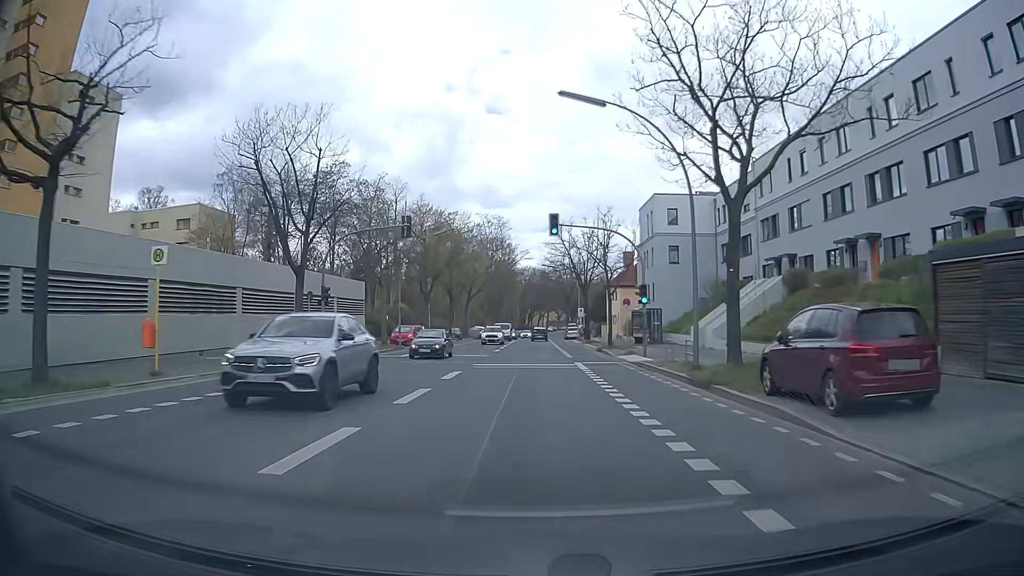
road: secondary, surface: asphalt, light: Day
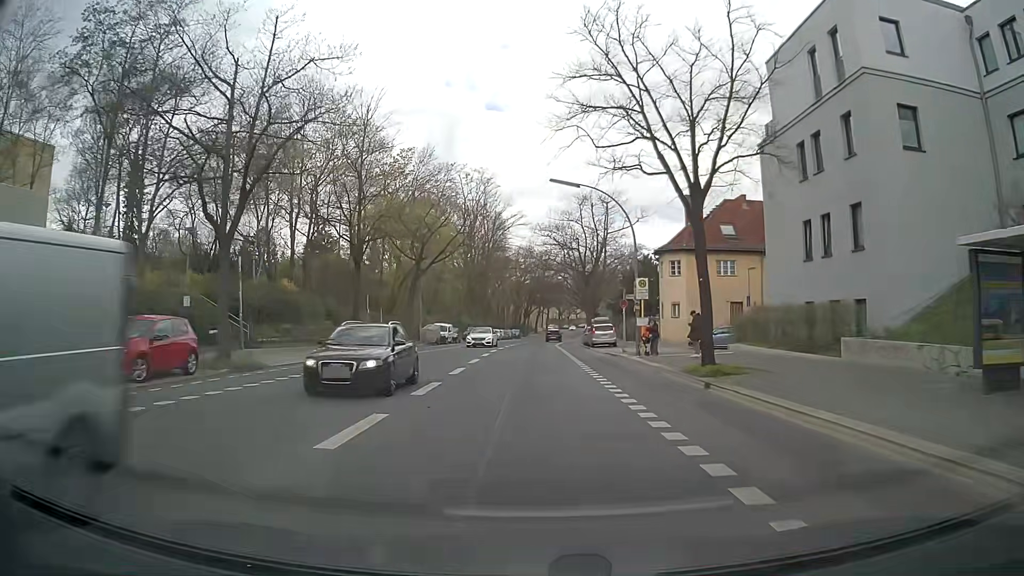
(0.0, +39.1) m; 0°
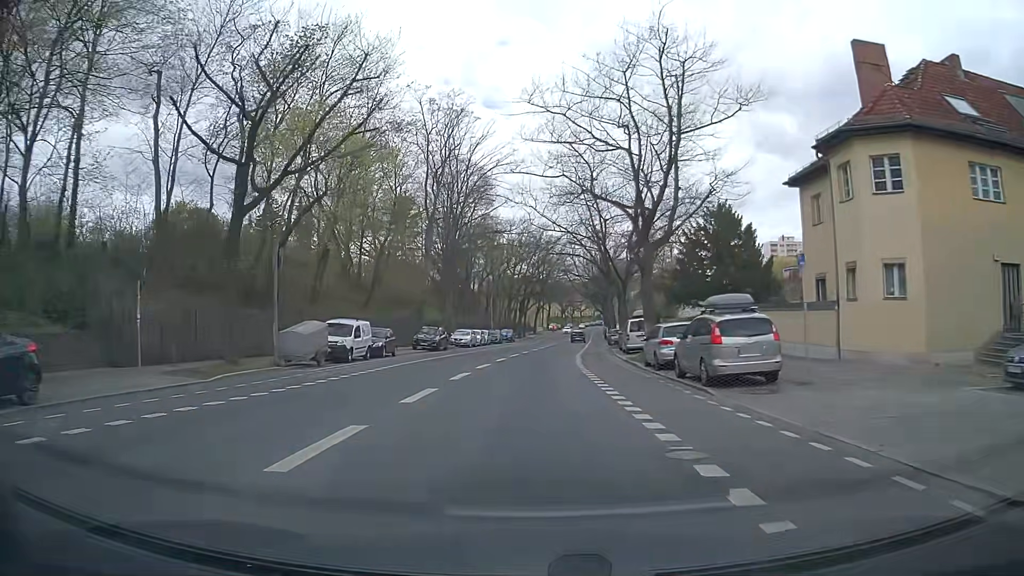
(+0.1, +31.1) m; 0°
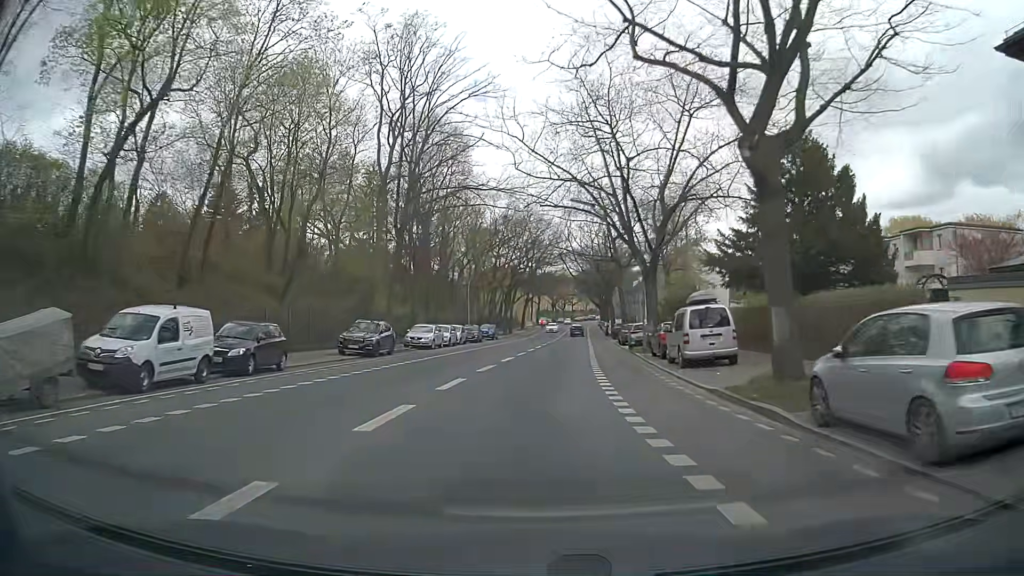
(0.0, +15.5) m; +1°
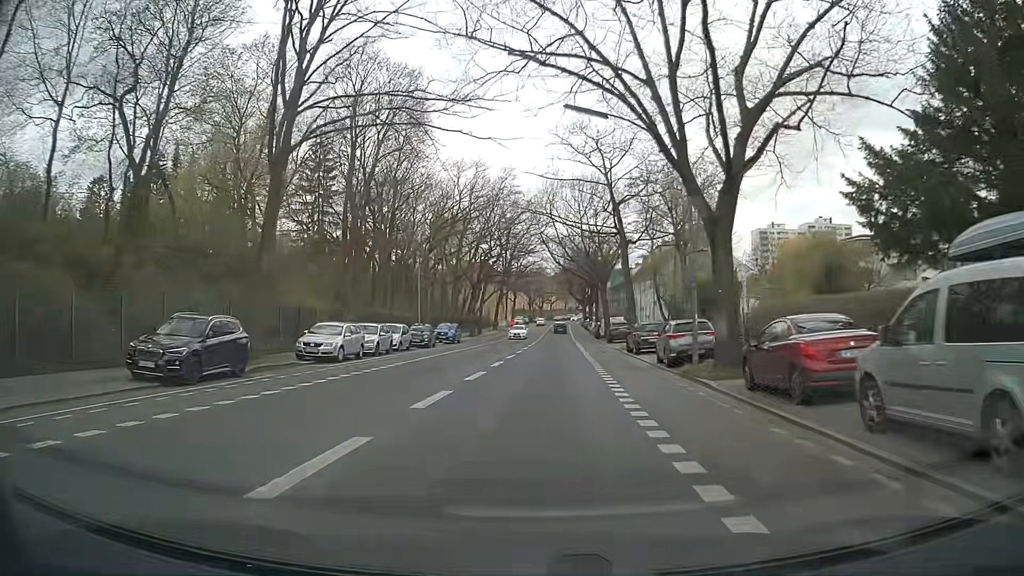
(+0.2, +15.5) m; +2°
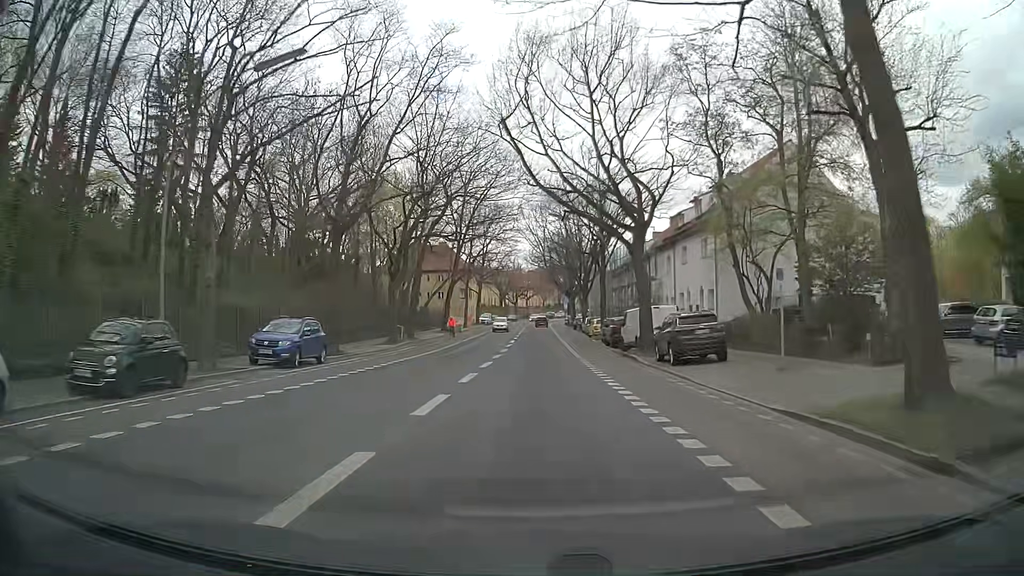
(+0.6, +30.9) m; +2°
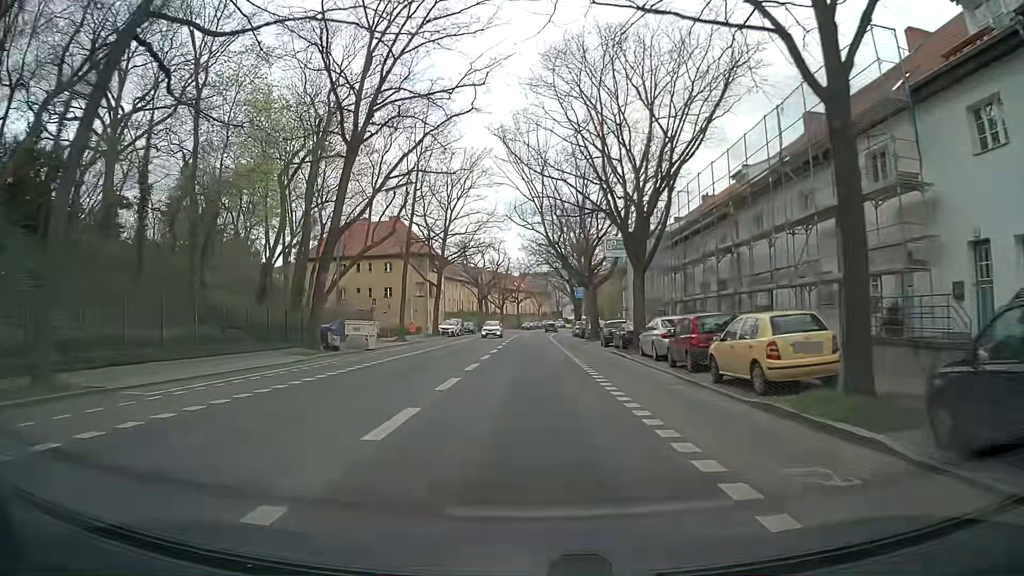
(+0.1, +38.4) m; +1°
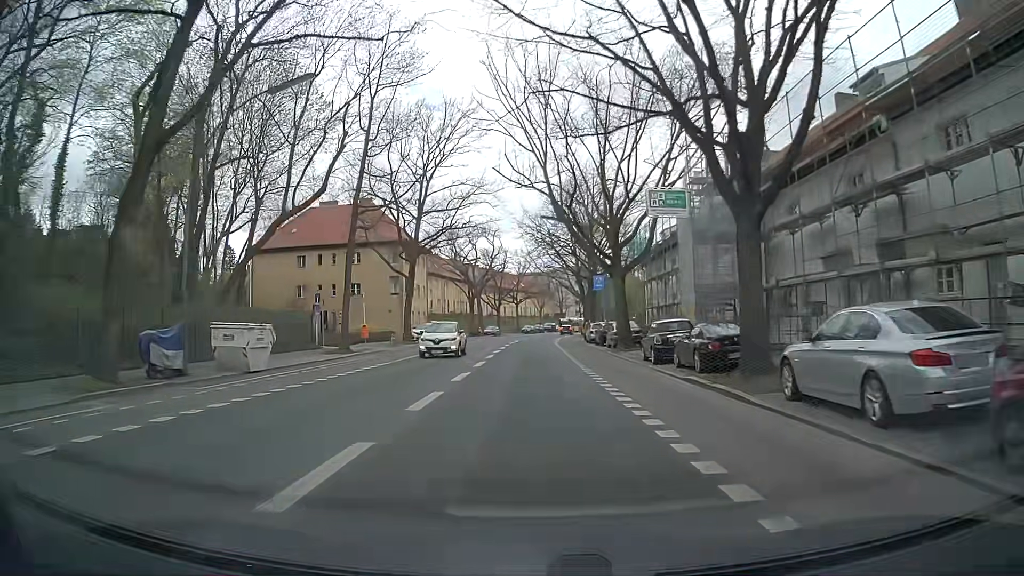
(-0.2, +15.1) m; -1°
(0, +10) (0, +20) (0, +30) (0, +40) (0, +50) (0, +60) (+1, +70) (+1, +80) (+2, +90) (+3, +100) m
